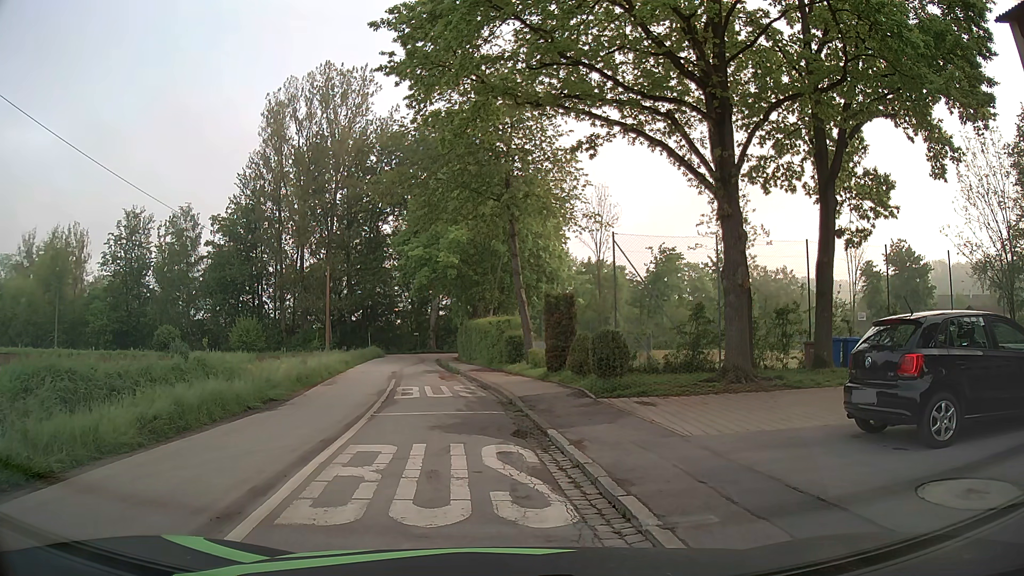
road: tertiary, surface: asphalt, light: Day
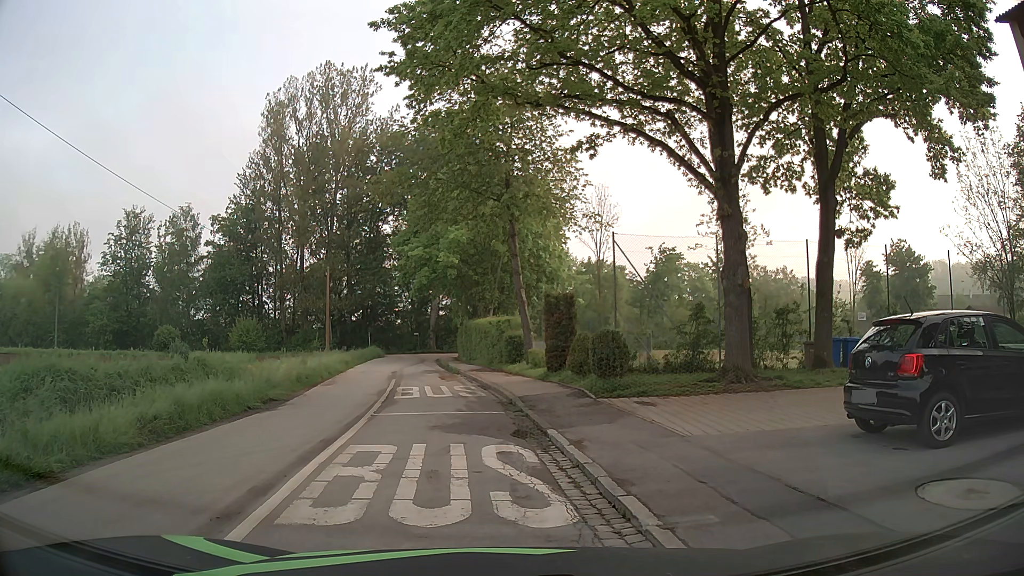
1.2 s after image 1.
(0.0, 0.0) m; 0°
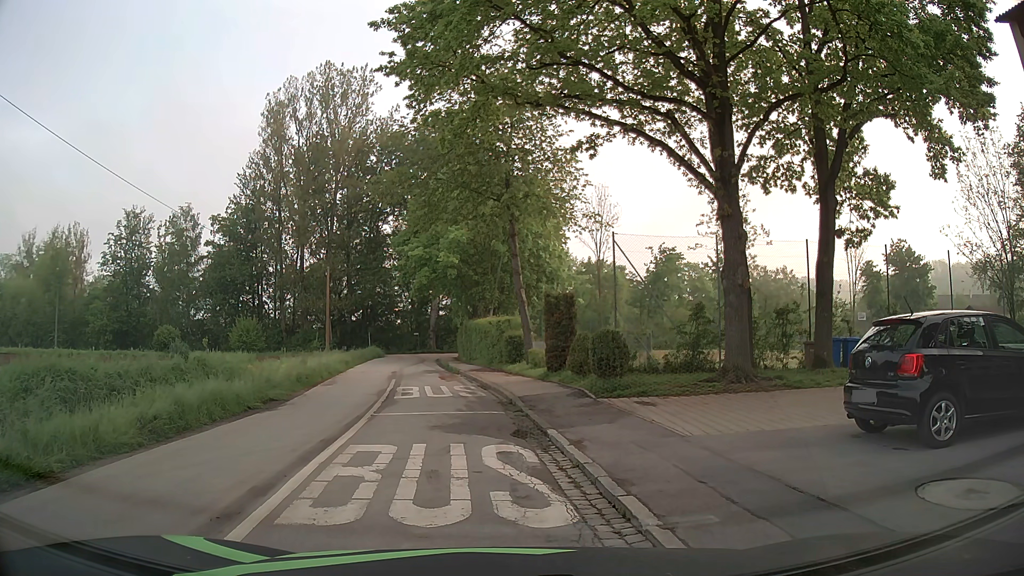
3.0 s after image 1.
(0.0, 0.0) m; 0°
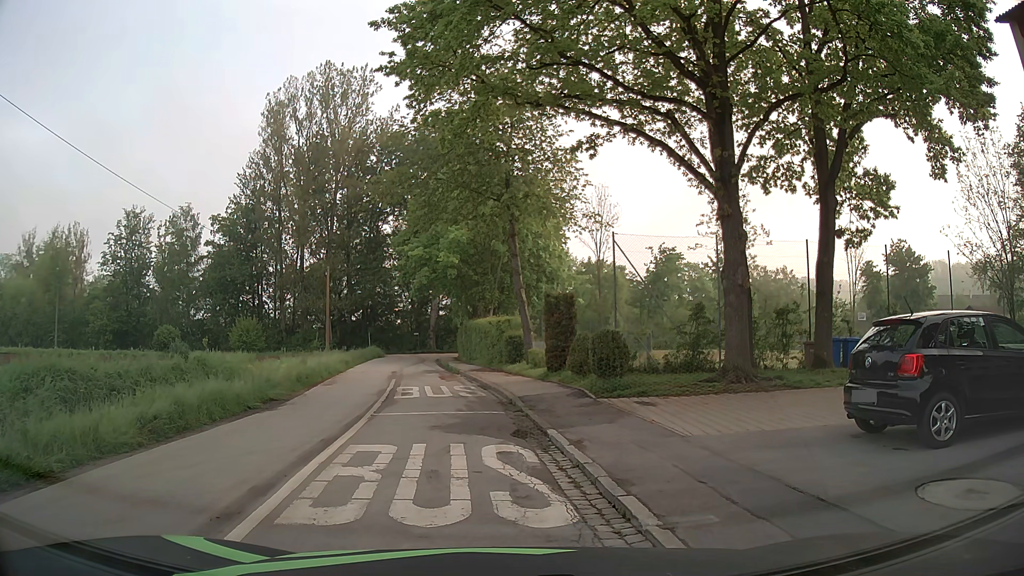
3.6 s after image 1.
(0.0, 0.0) m; 0°
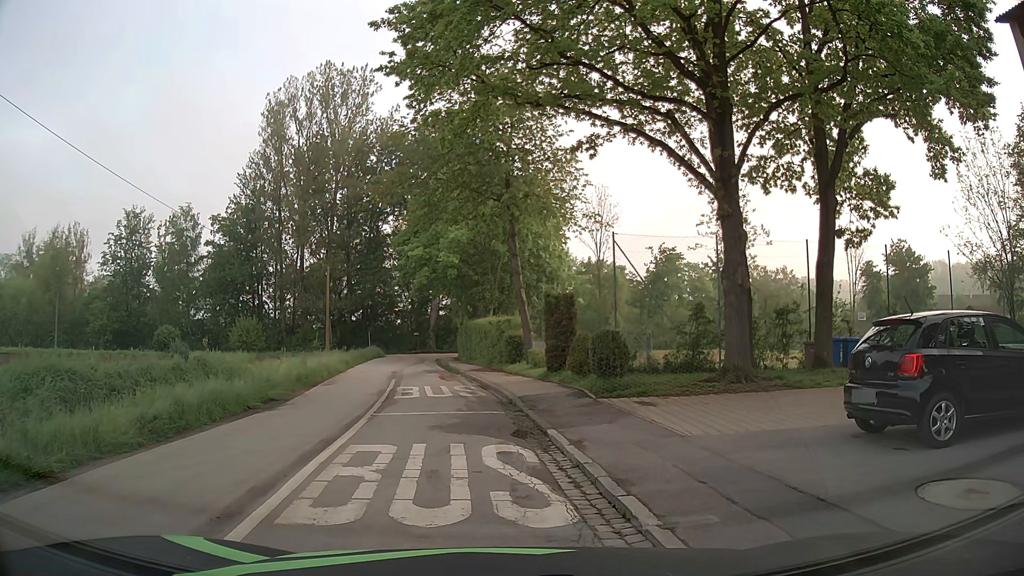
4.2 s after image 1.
(0.0, 0.0) m; 0°
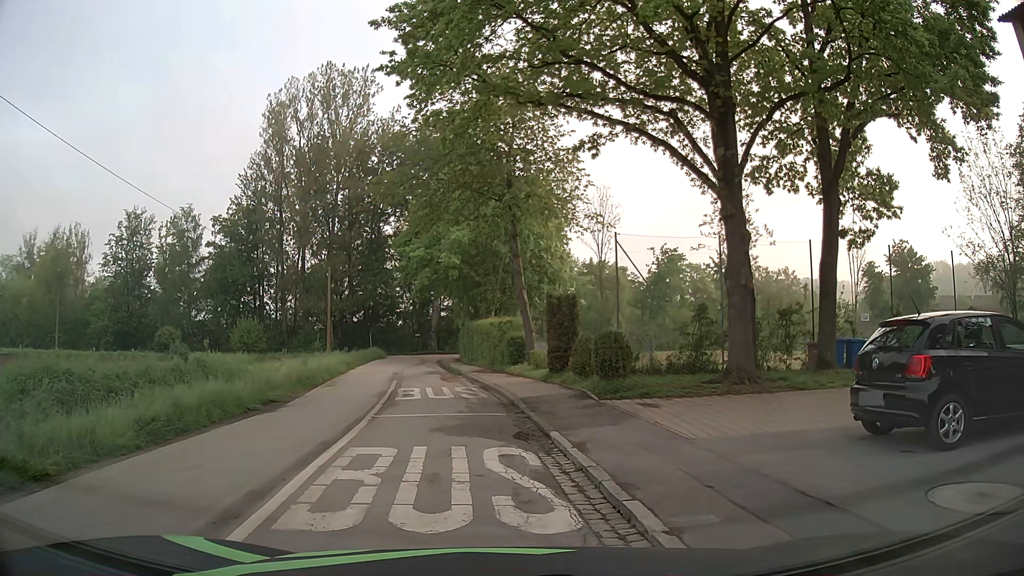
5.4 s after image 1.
(0.0, +0.1) m; 0°
